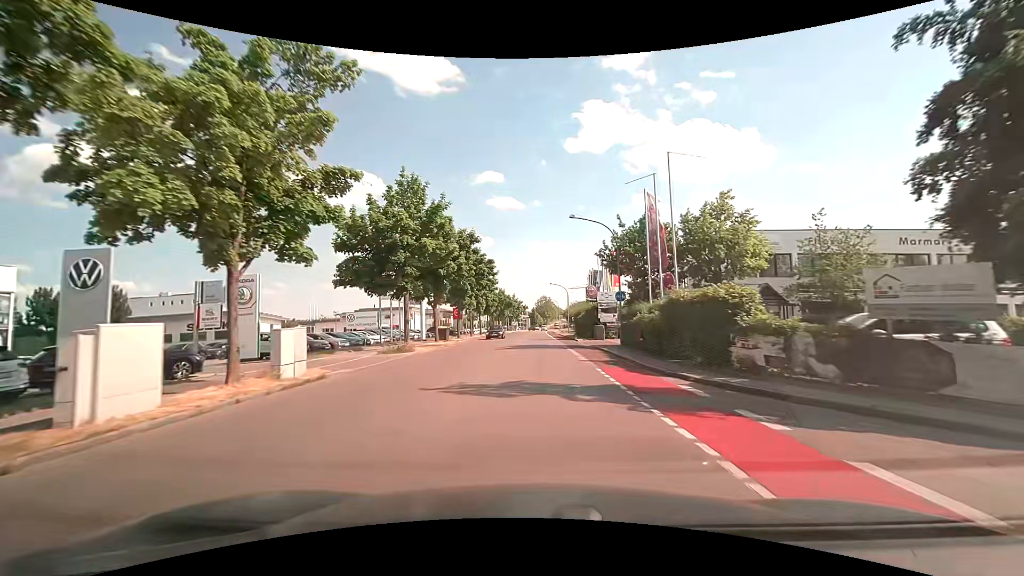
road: tertiary_link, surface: asphalt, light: Day
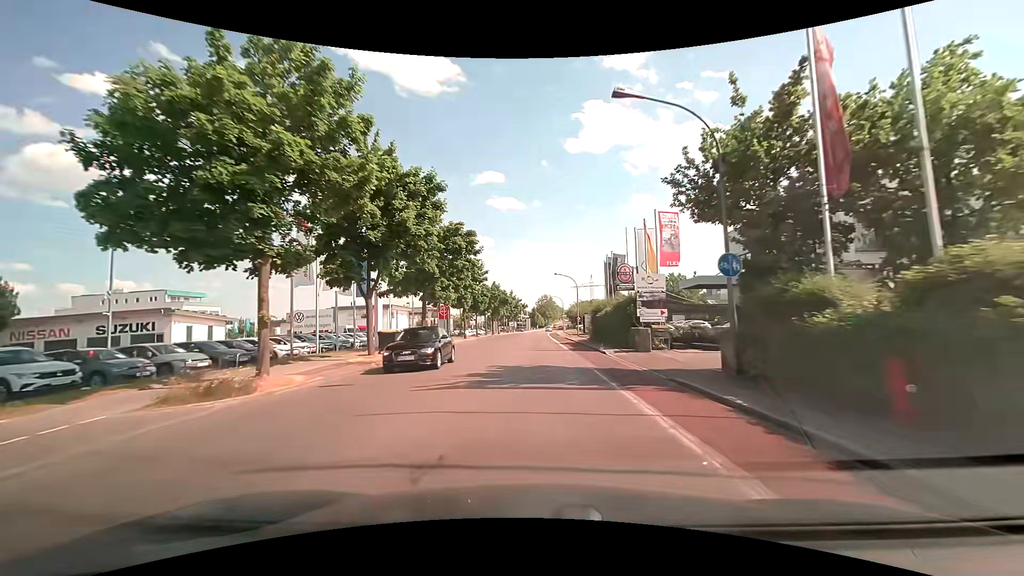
(0.0, +15.3) m; 0°
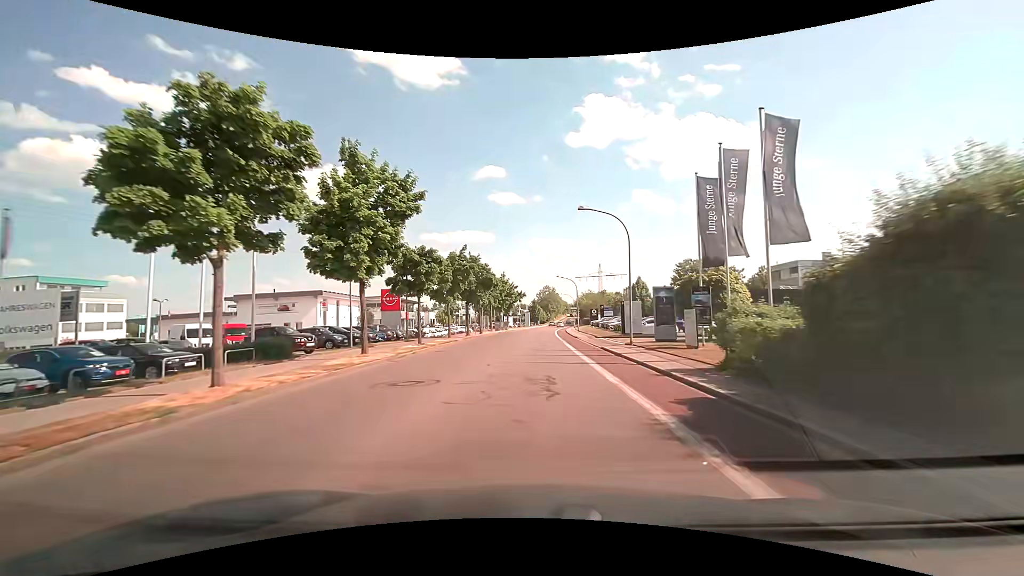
(+0.1, +31.1) m; 0°
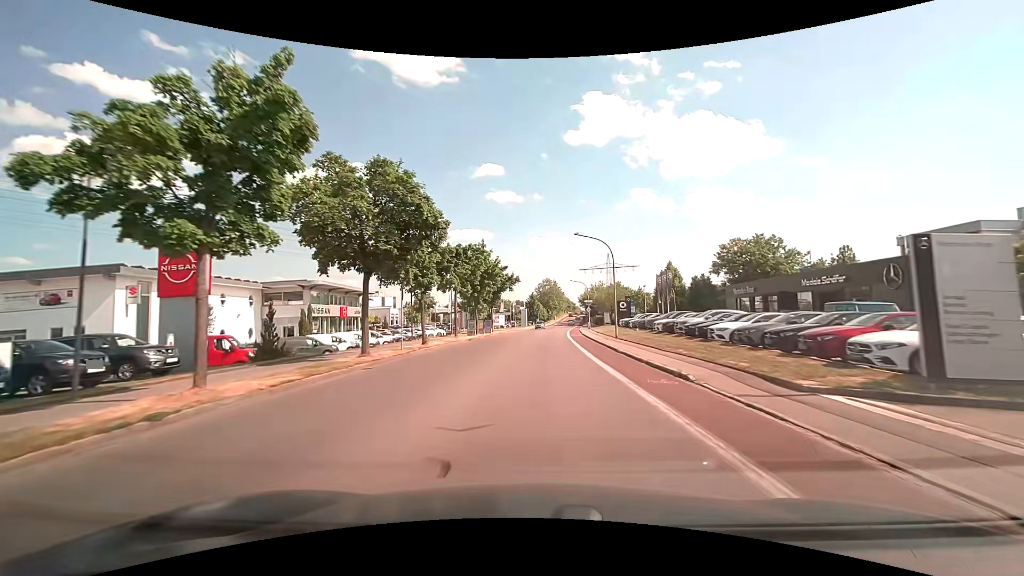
(0.0, +30.7) m; 0°
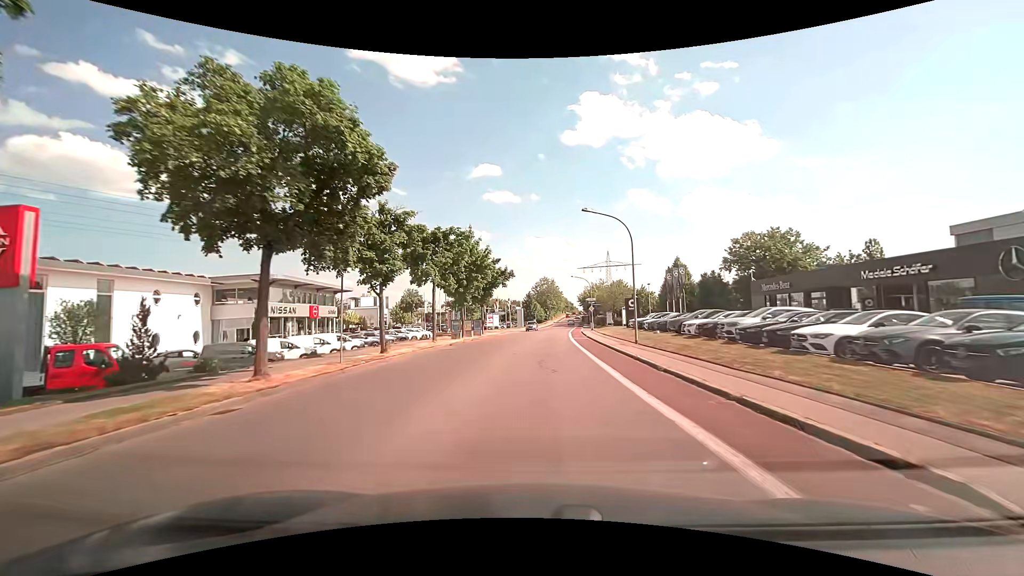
(0.0, +7.6) m; 0°
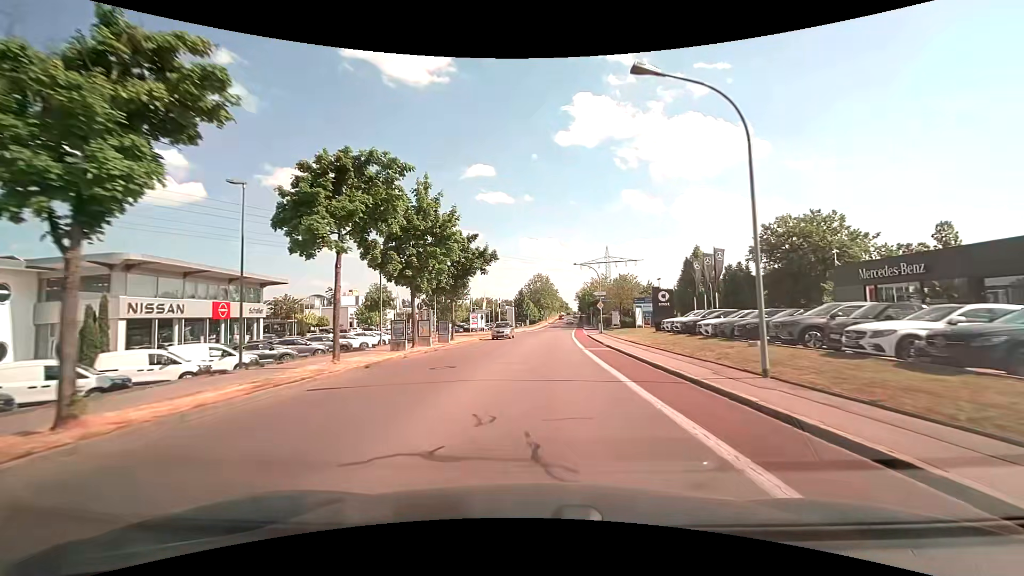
(+0.1, +15.2) m; +1°
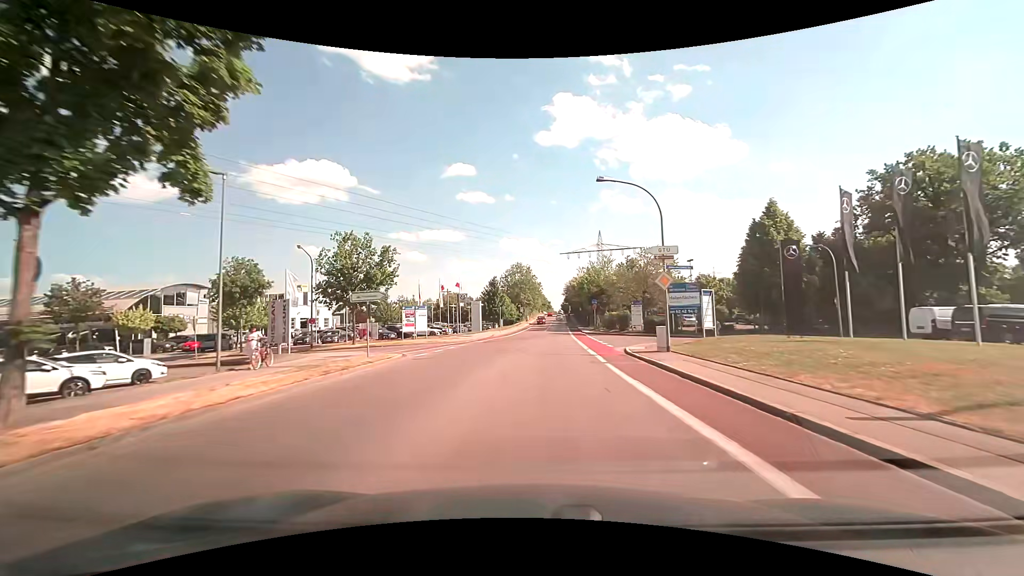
(+0.6, +30.7) m; +3°
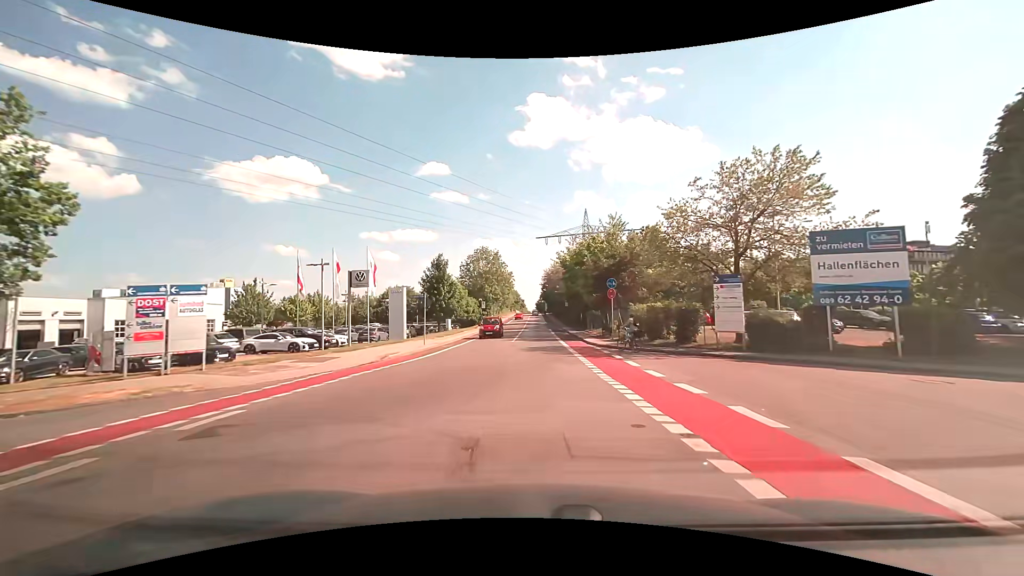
(+0.7, +30.0) m; +3°
(0, +10) (0, +20) (0, +30) (0, +40) (0, +50) (0, +60) (0, +70) (0, +80) (0, +90) (0, +100) m
